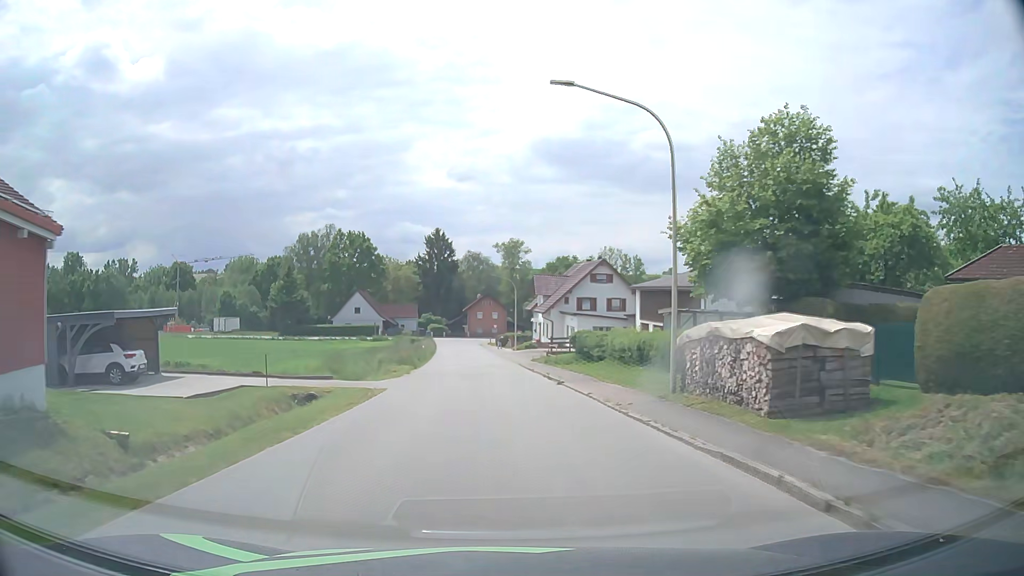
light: Day
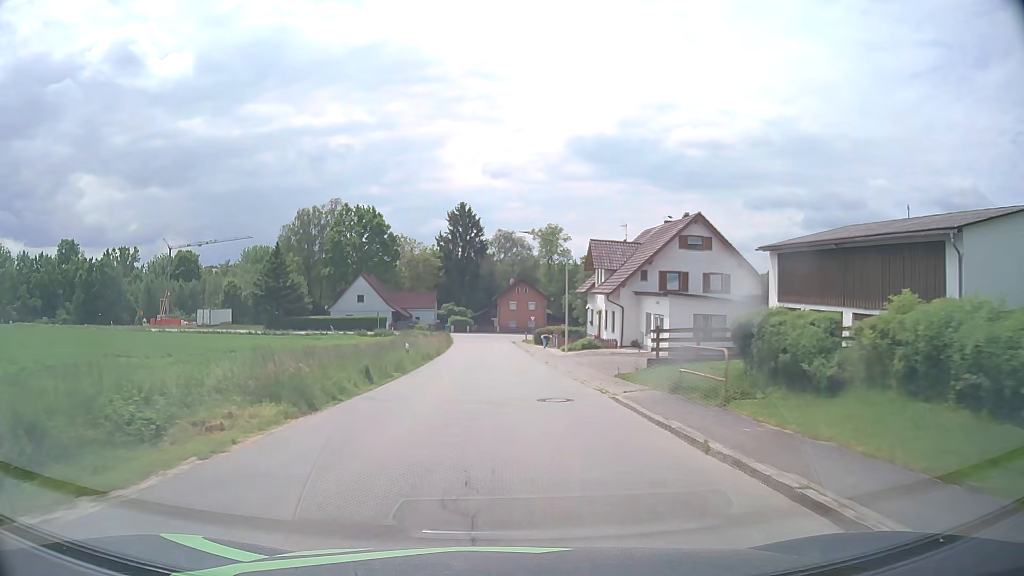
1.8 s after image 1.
(-0.5, +23.2) m; -3°
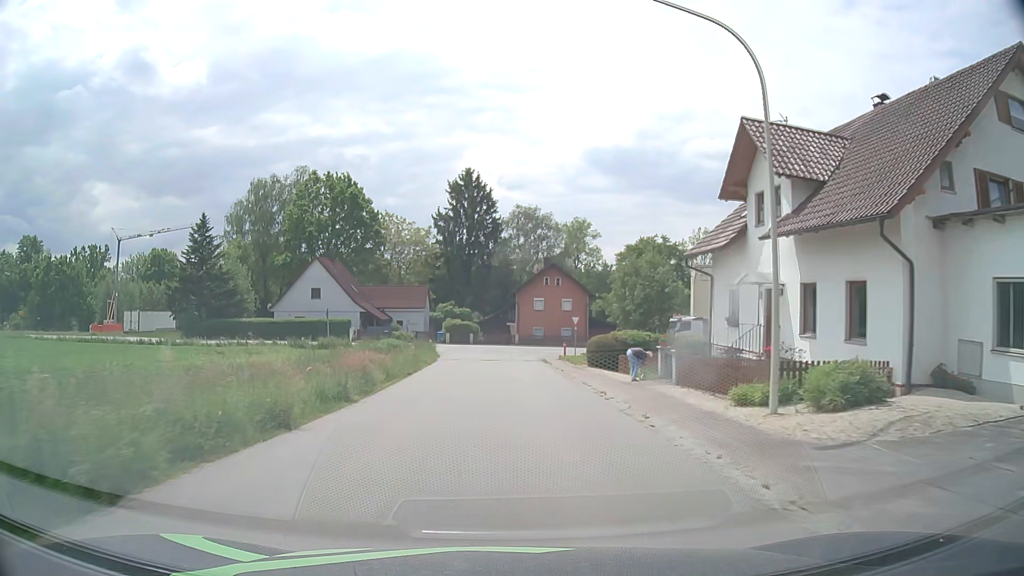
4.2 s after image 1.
(-0.3, +30.5) m; -1°
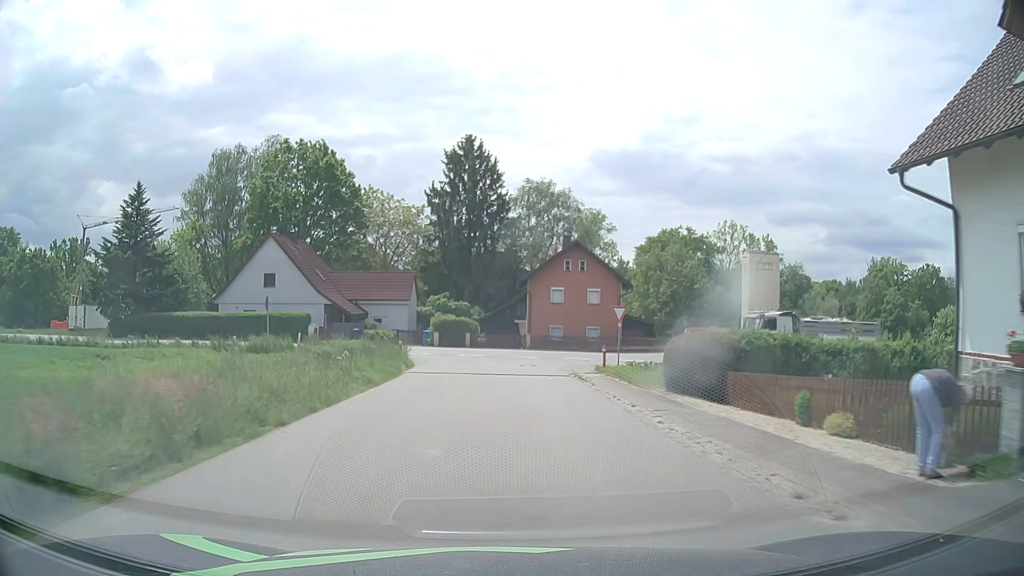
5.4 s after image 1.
(-0.1, +15.0) m; -1°
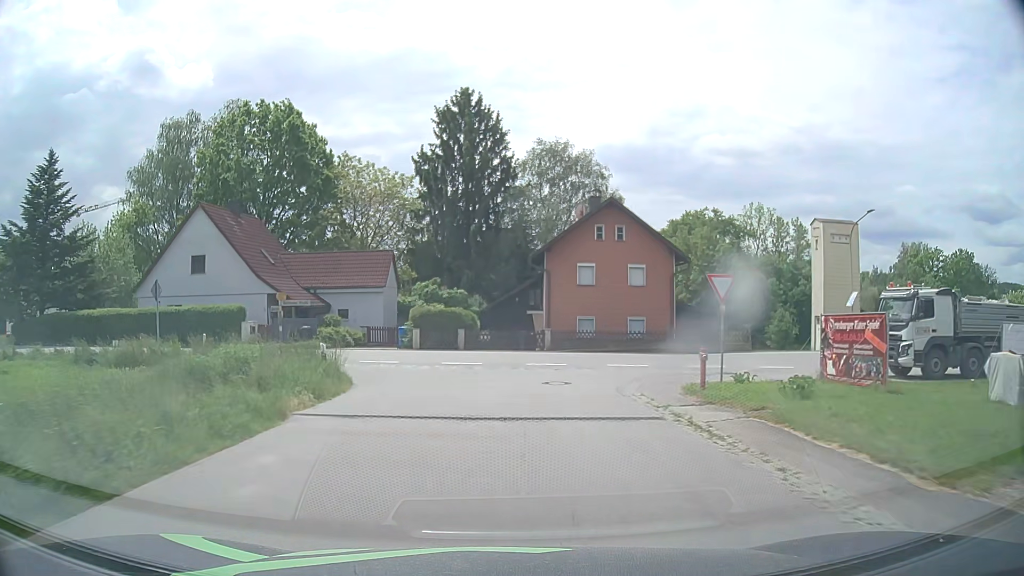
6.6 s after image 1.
(0.0, +13.4) m; 0°
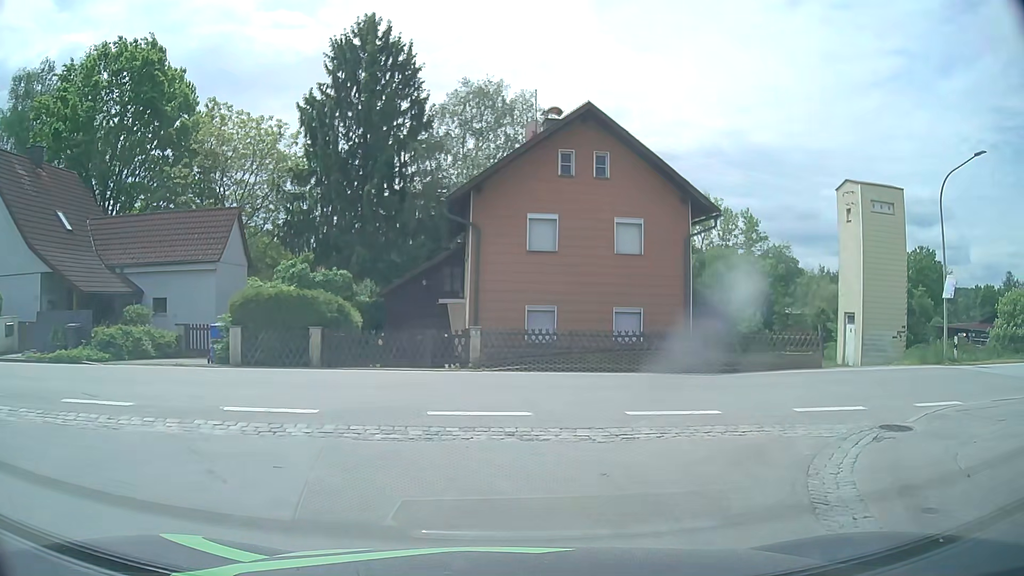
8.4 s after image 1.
(+0.3, +14.1) m; +6°
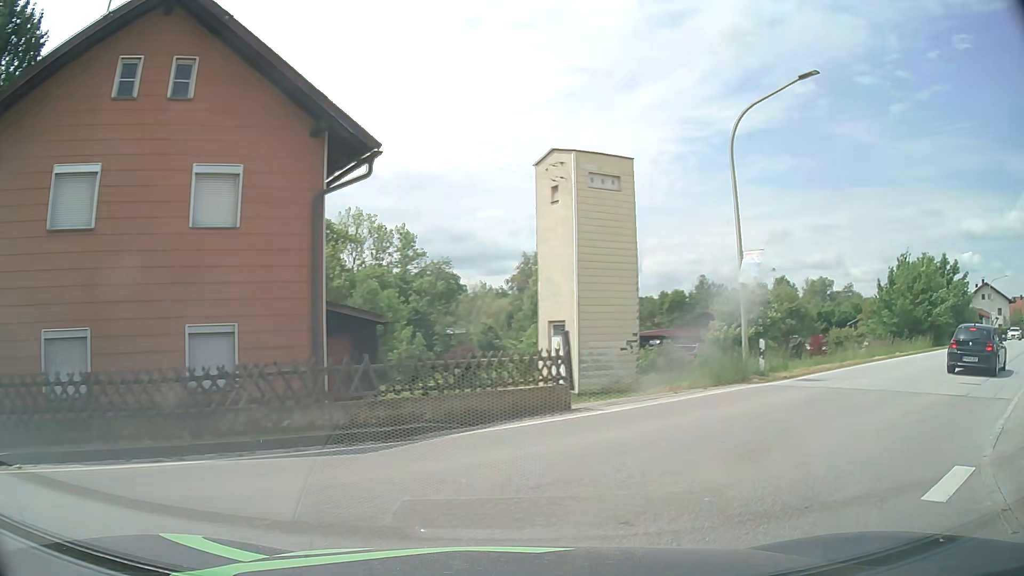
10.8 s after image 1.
(+1.9, +8.8) m; +30°
